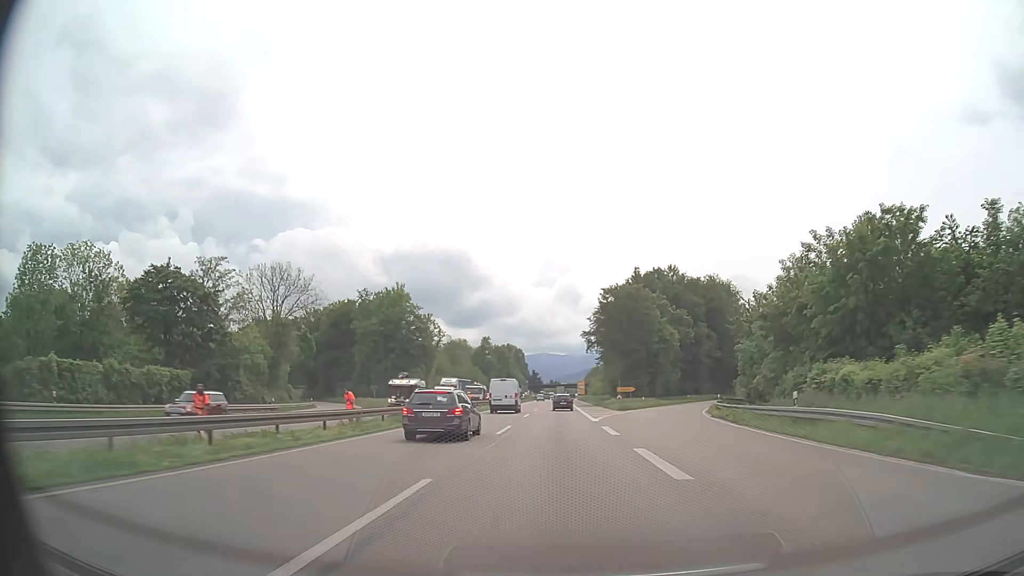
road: trunk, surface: asphalt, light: Day
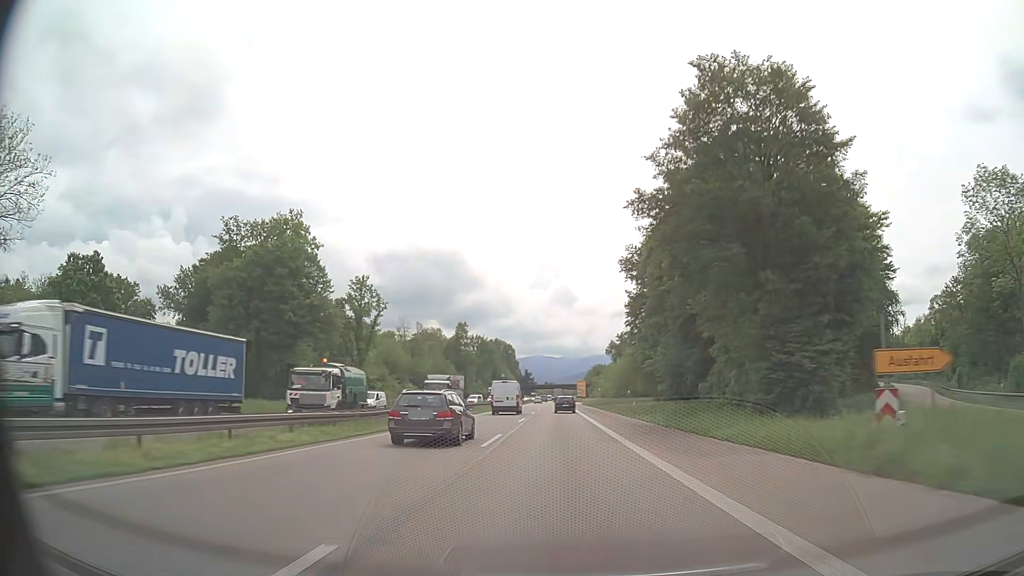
(+0.1, +59.2) m; 0°
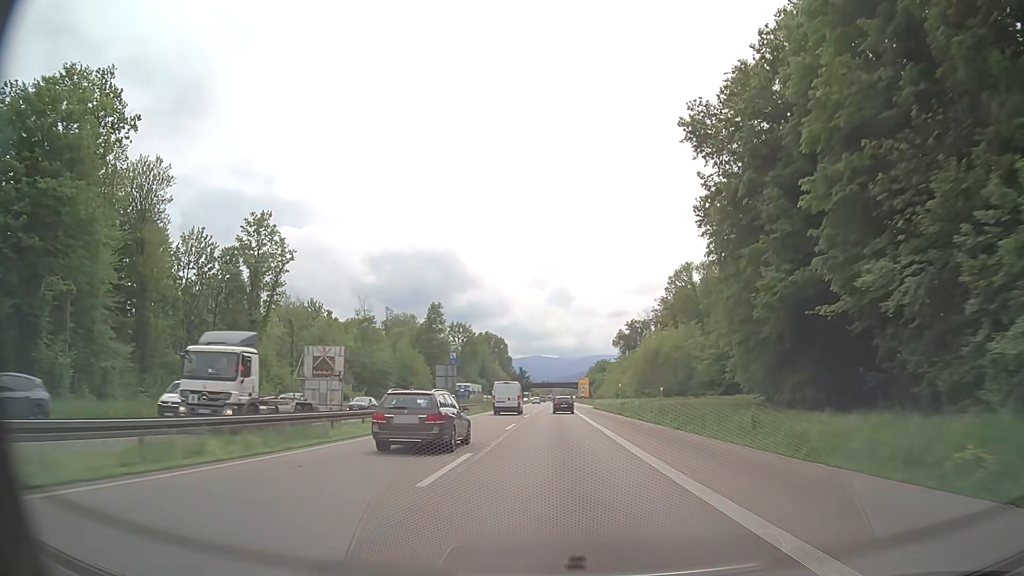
(+0.1, +44.0) m; 0°
(0, +10) (0, +20) (0, +30) (0, +40) (0, +50) (0, +60) (+1, +70) (+1, +80) (+1, +90) (+1, +100) m
